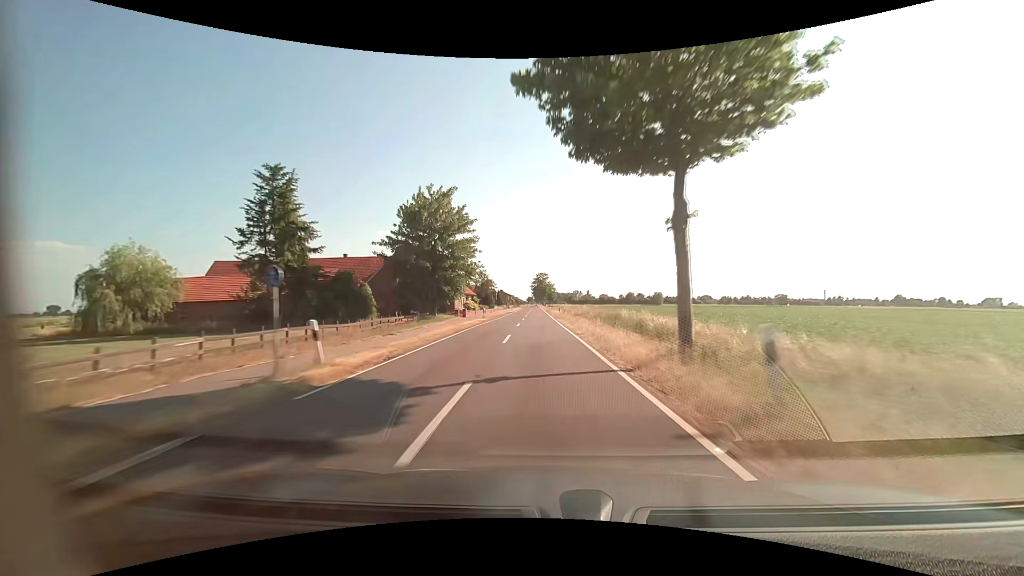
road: tertiary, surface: asphalt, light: Day
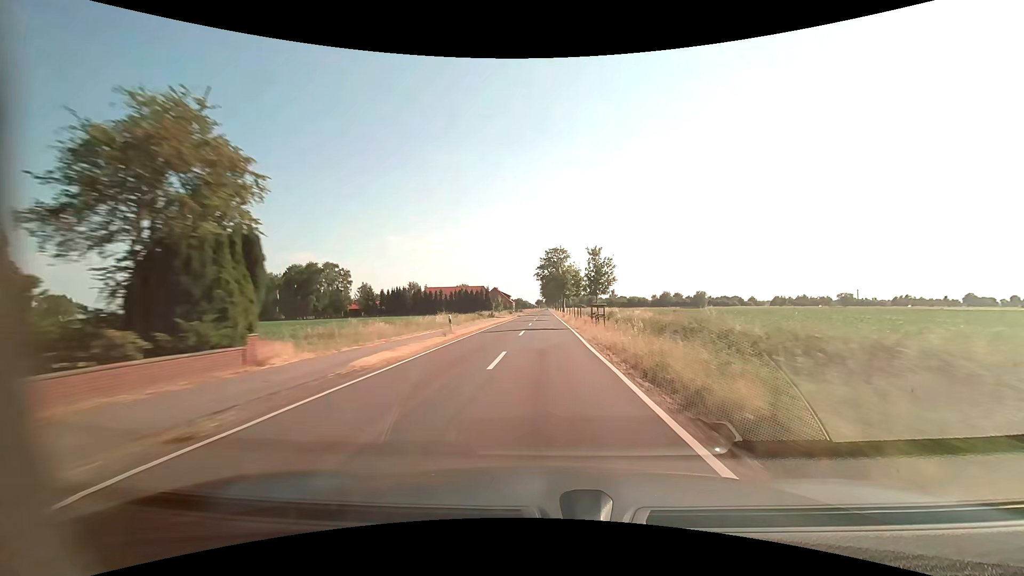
(-1.4, +79.0) m; -1°
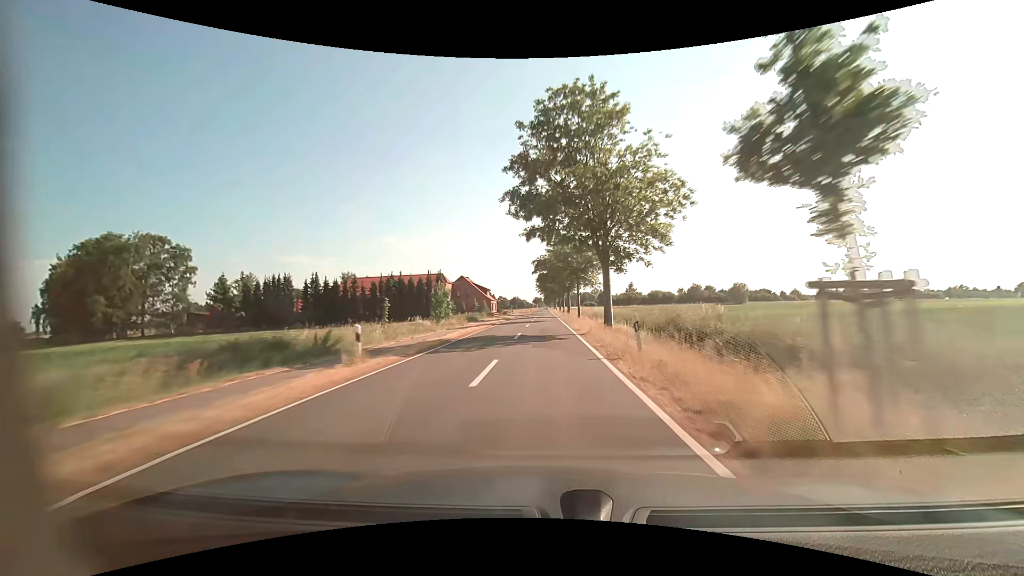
(+0.3, +63.2) m; 0°
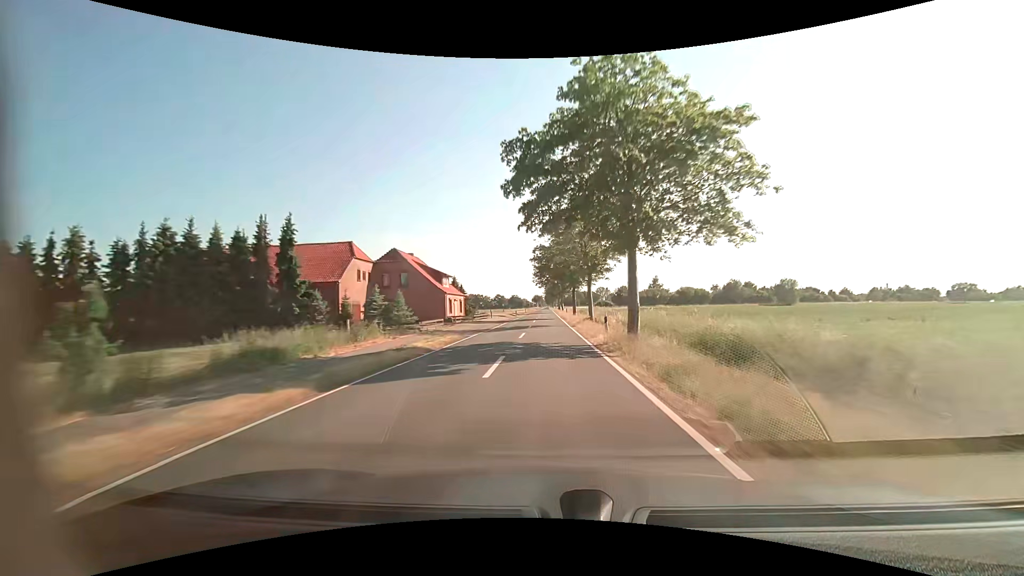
(-0.2, +47.4) m; 0°
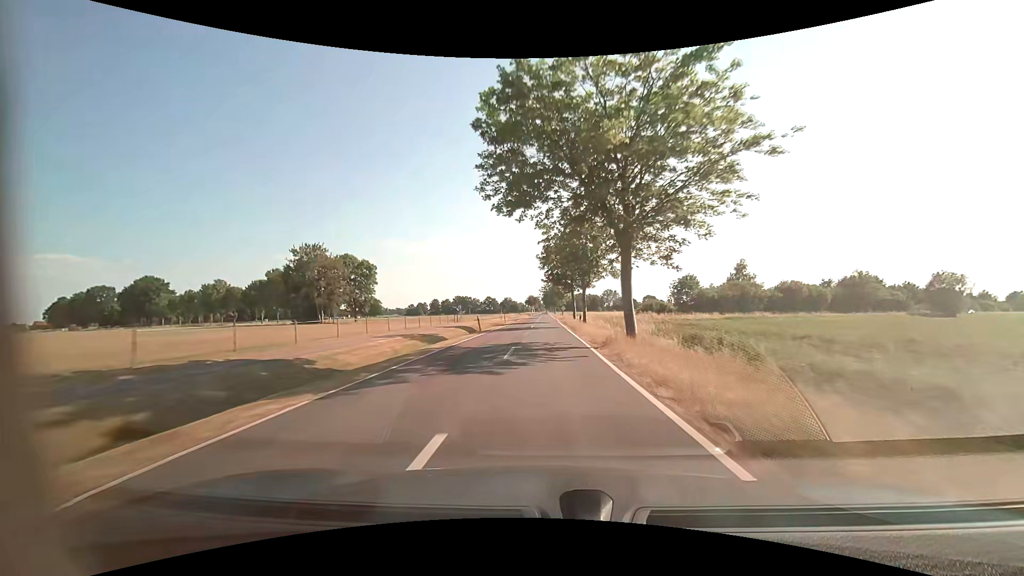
(+0.2, +79.1) m; 0°
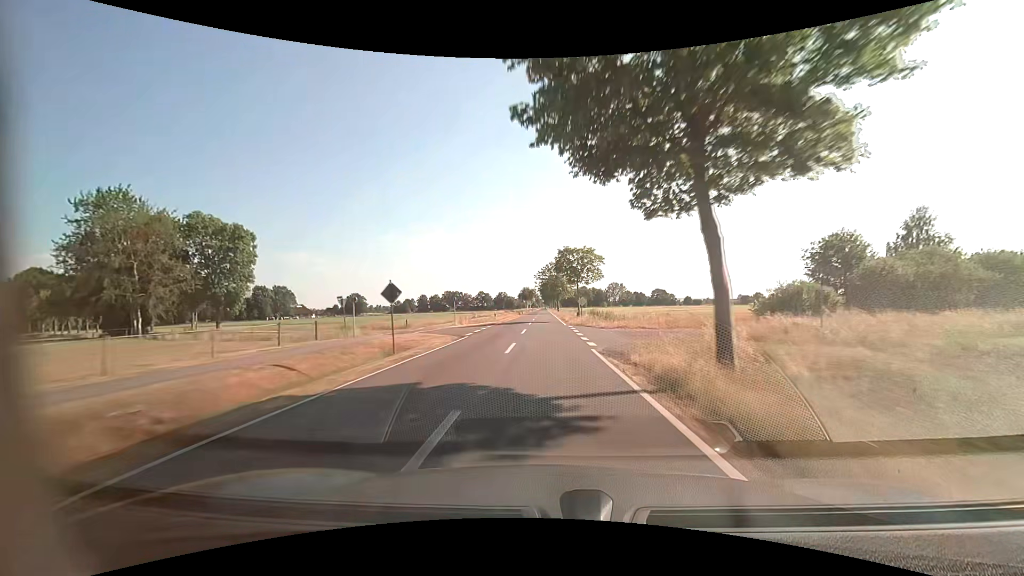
(0.0, +47.5) m; 0°
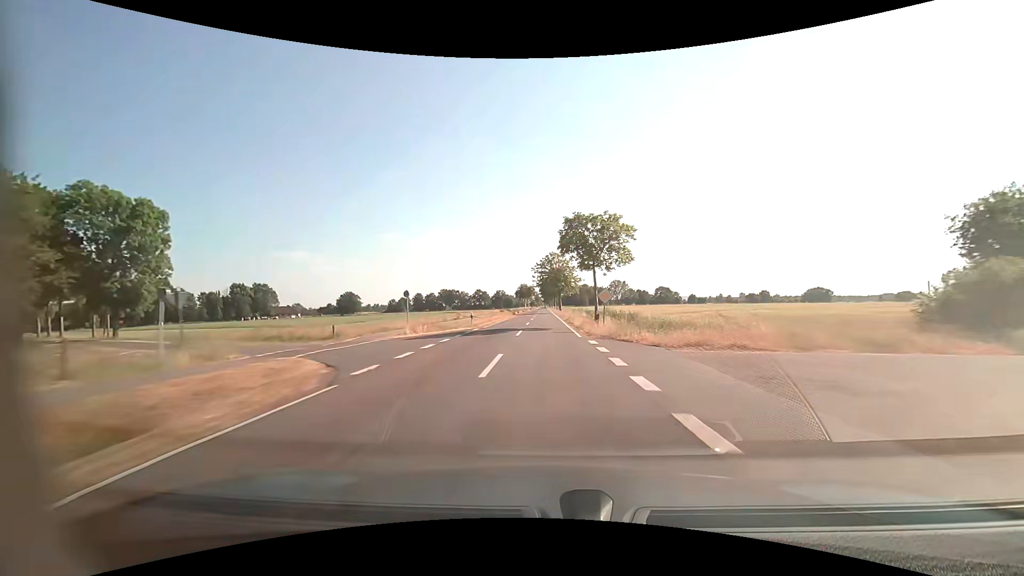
(0.0, +15.8) m; 0°
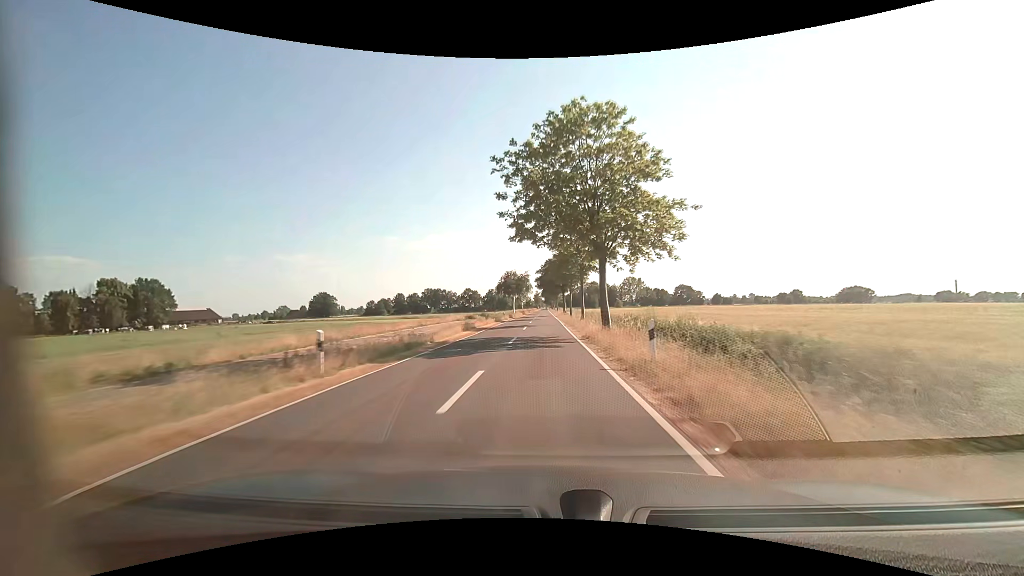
(+0.1, +63.4) m; 0°
(0, +10) (0, +20) (0, +30) (0, +40) (0, +50) (0, +60) (0, +70) (0, +80) (0, +90) (0, +100) m
